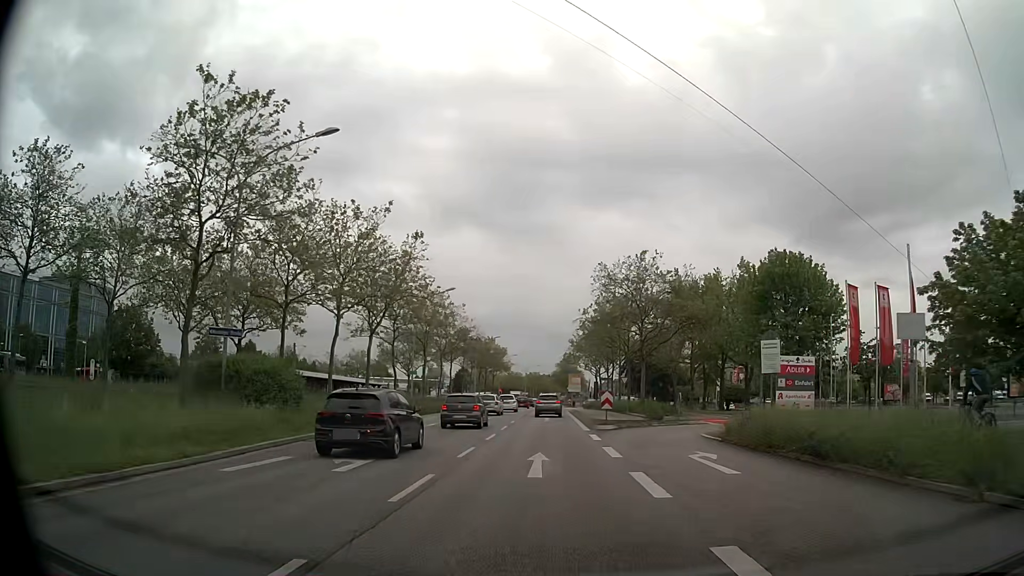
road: primary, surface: asphalt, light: Day
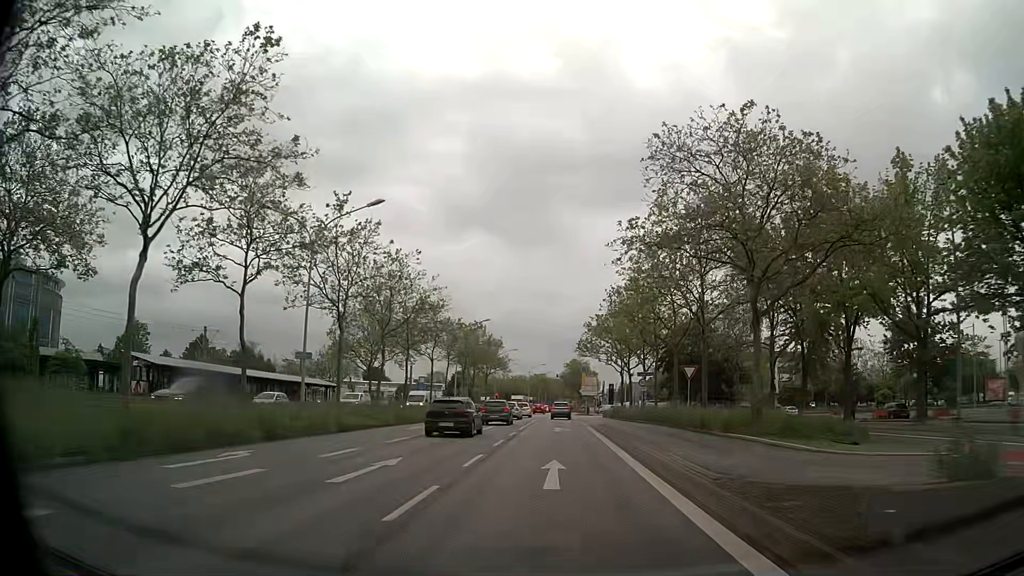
(-0.2, +26.1) m; 0°
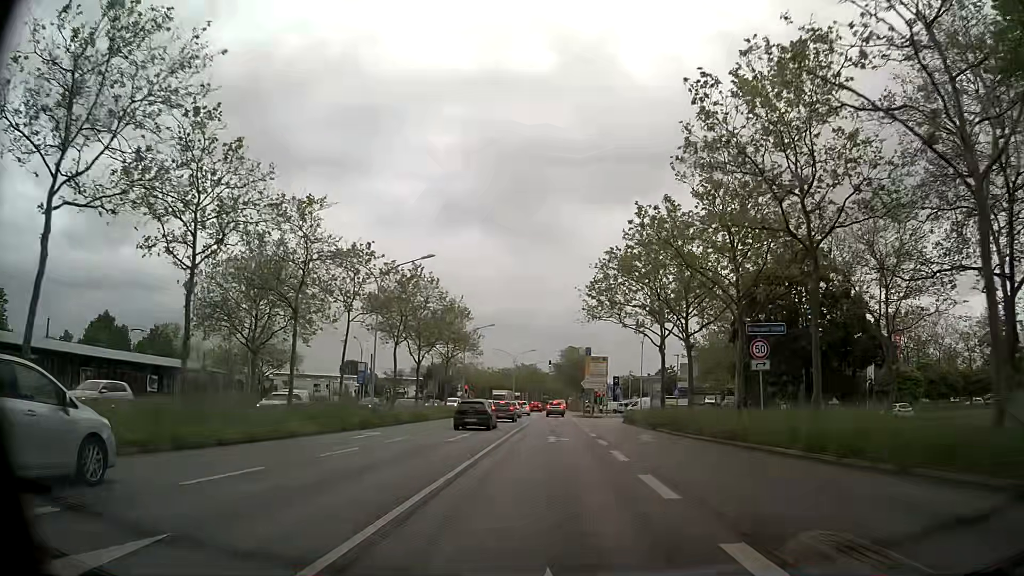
(0.0, +29.9) m; +1°
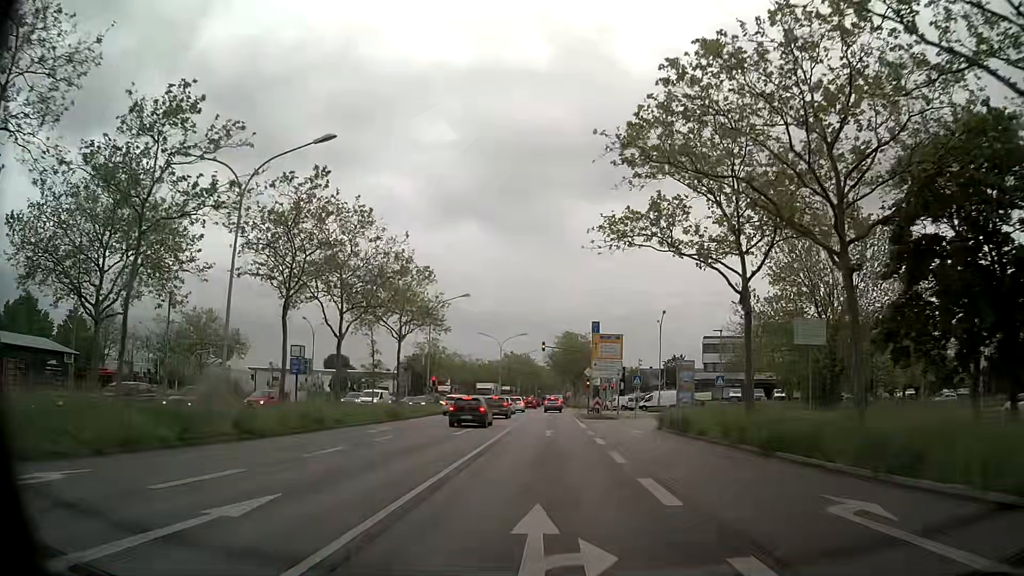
(-0.1, +18.7) m; 0°
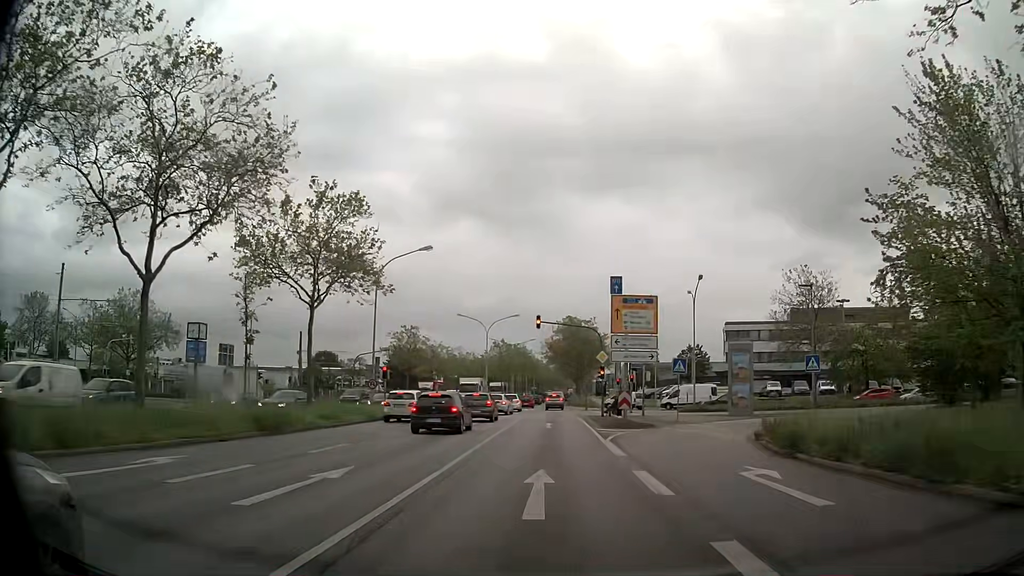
(0.0, +17.3) m; 0°
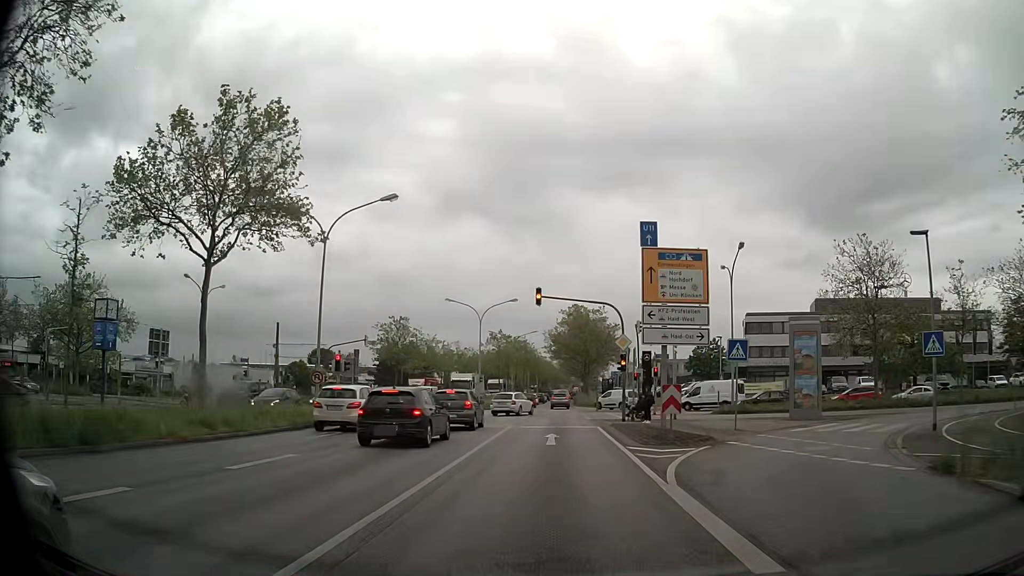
(0.0, +10.0) m; 0°
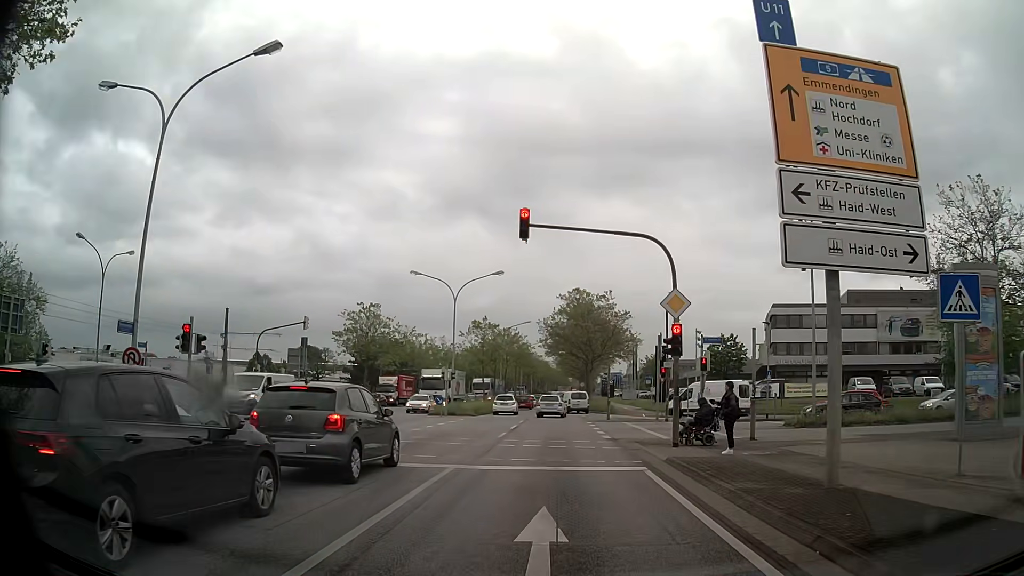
(-0.1, +13.6) m; -1°
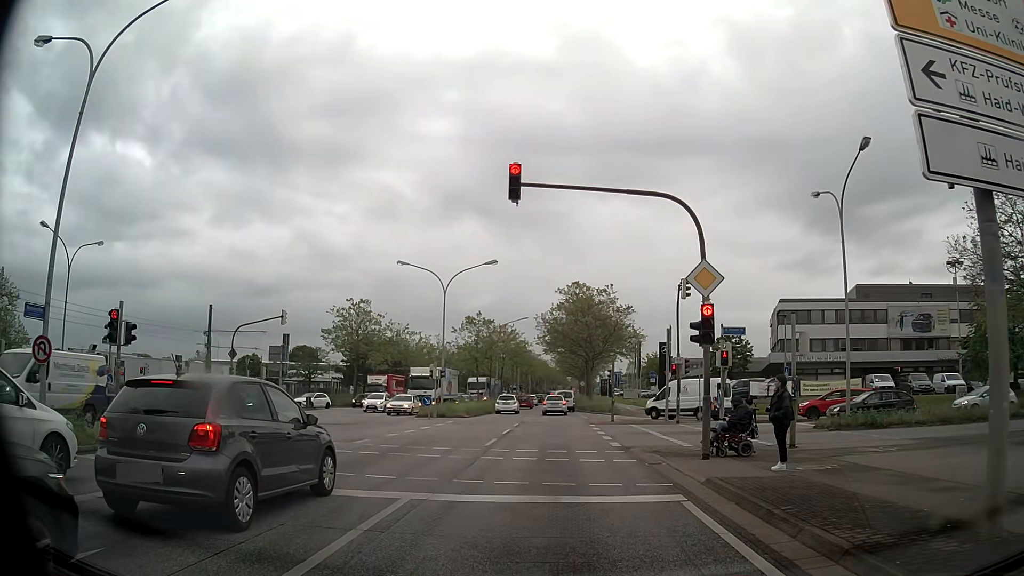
(0.0, +3.4) m; -1°
